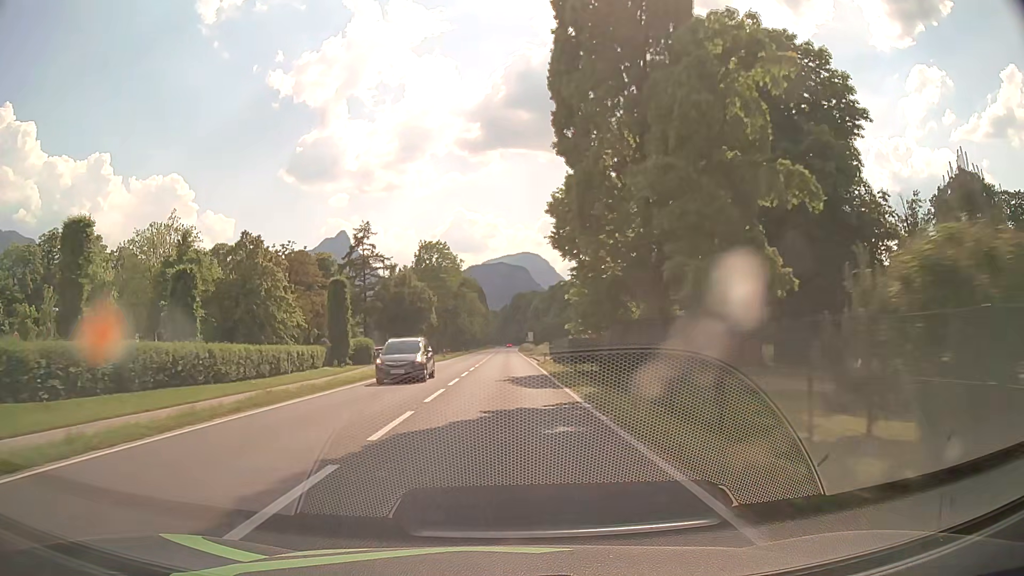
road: primary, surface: asphalt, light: Day
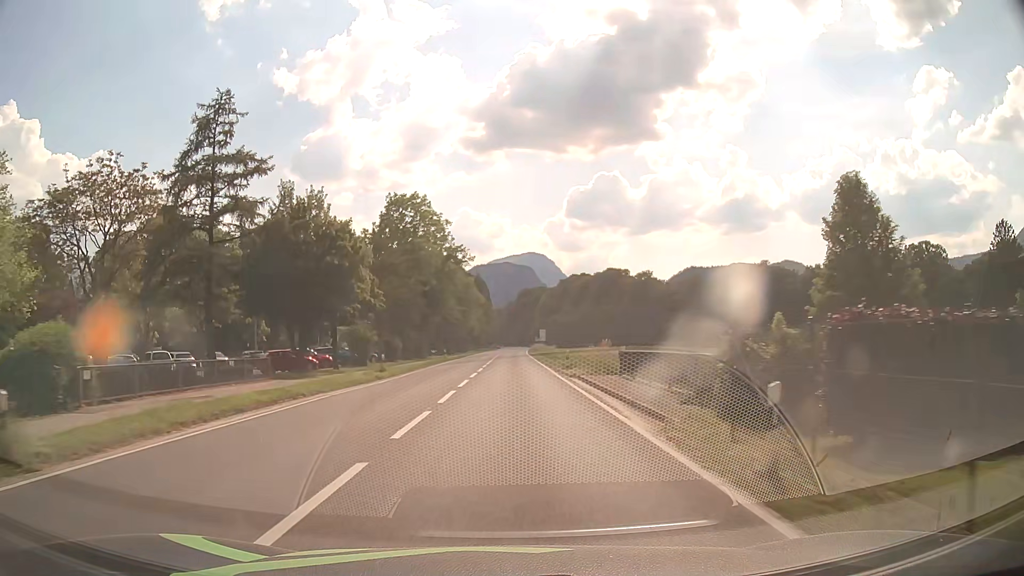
(-0.2, +36.7) m; 0°
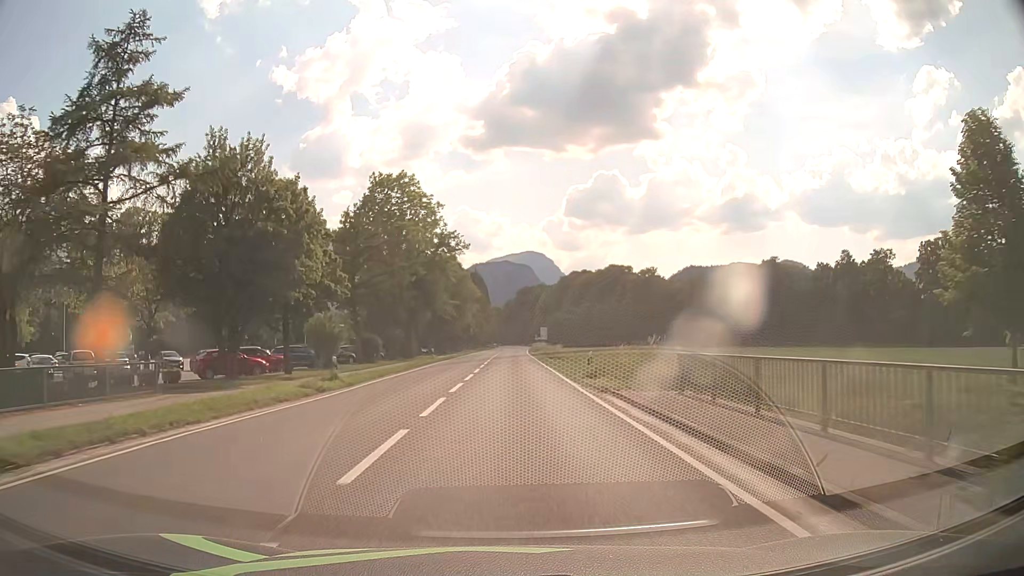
(0.0, +9.2) m; 0°
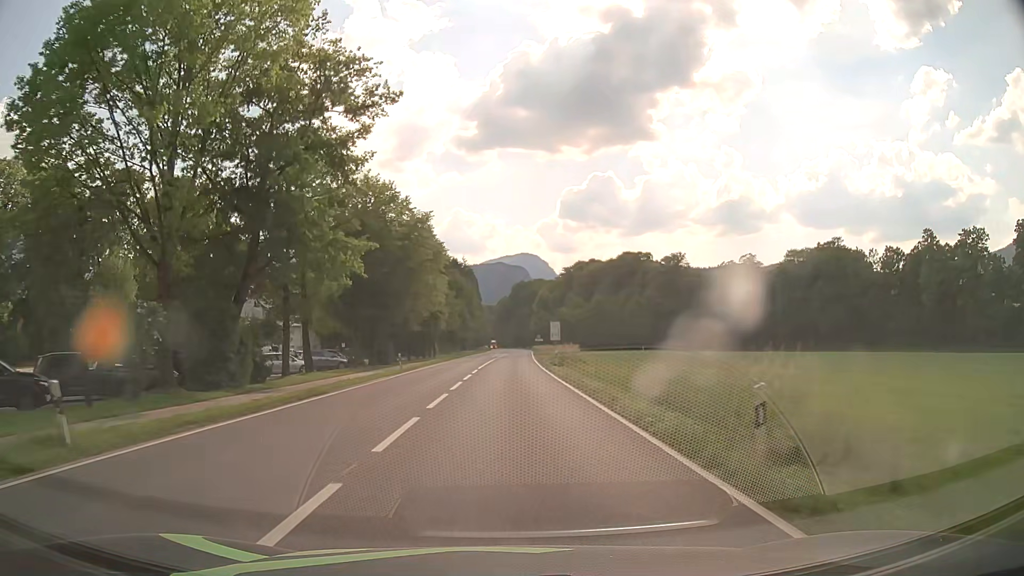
(+0.3, +45.9) m; +1°
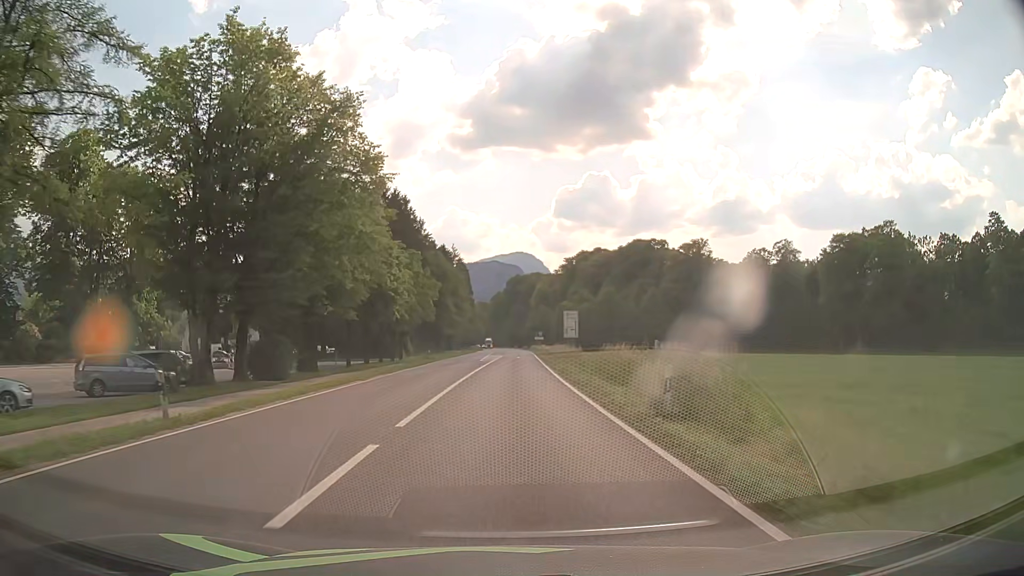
(0.0, +27.5) m; +1°
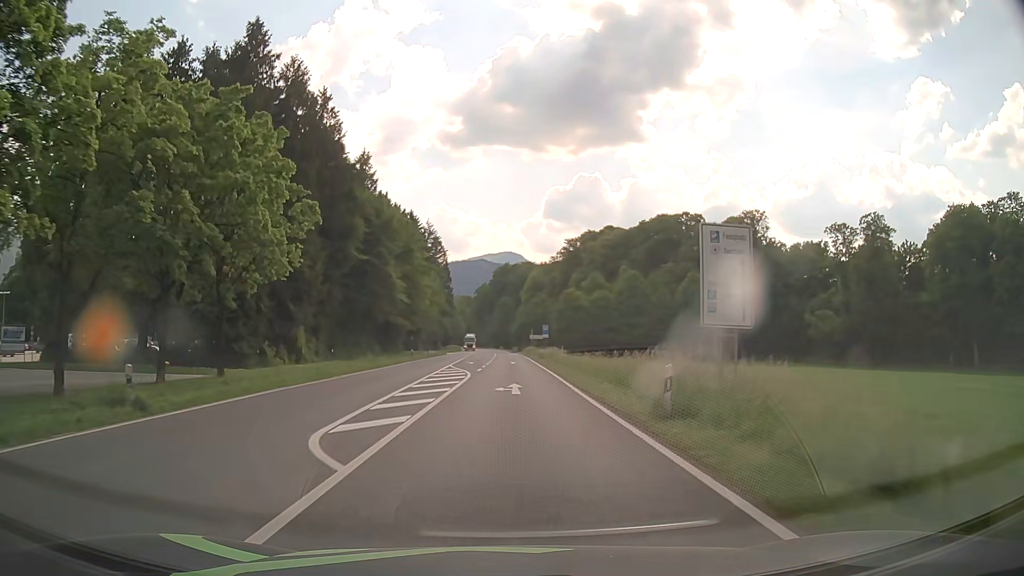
(+0.2, +45.8) m; +1°
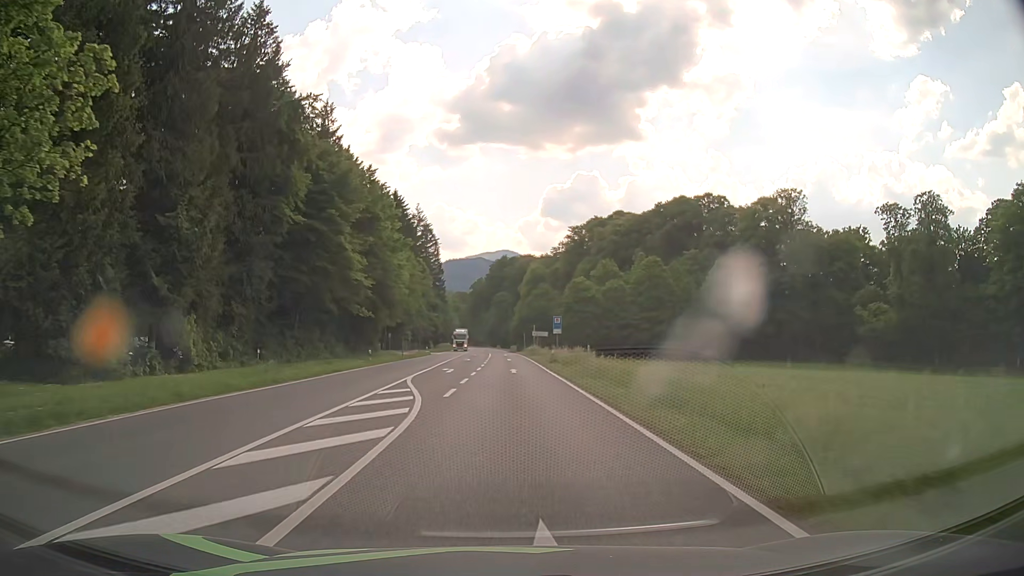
(+0.1, +18.3) m; 0°
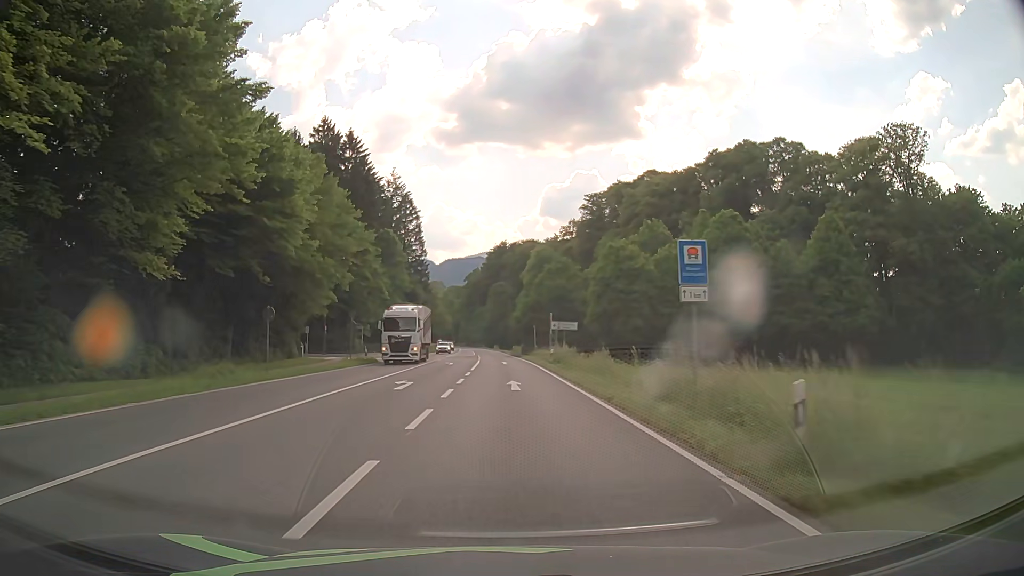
(0.0, +36.7) m; 0°
(0, +10) (0, +20) (0, +30) (0, +40) (0, +50) (-1, +60) (-1, +70) (-1, +80) (-2, +90) (-2, +100) m
